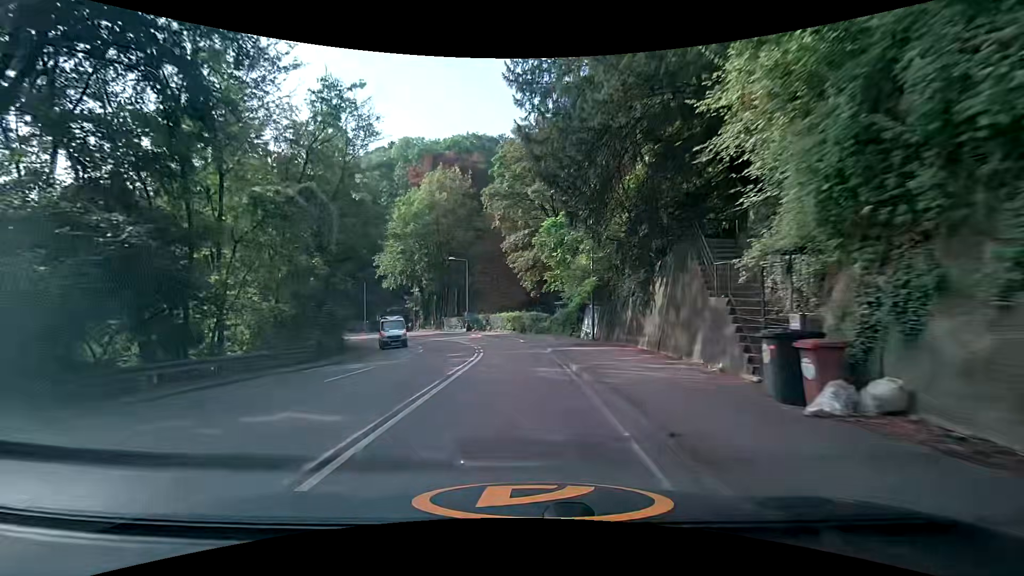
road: secondary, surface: asphalt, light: Day
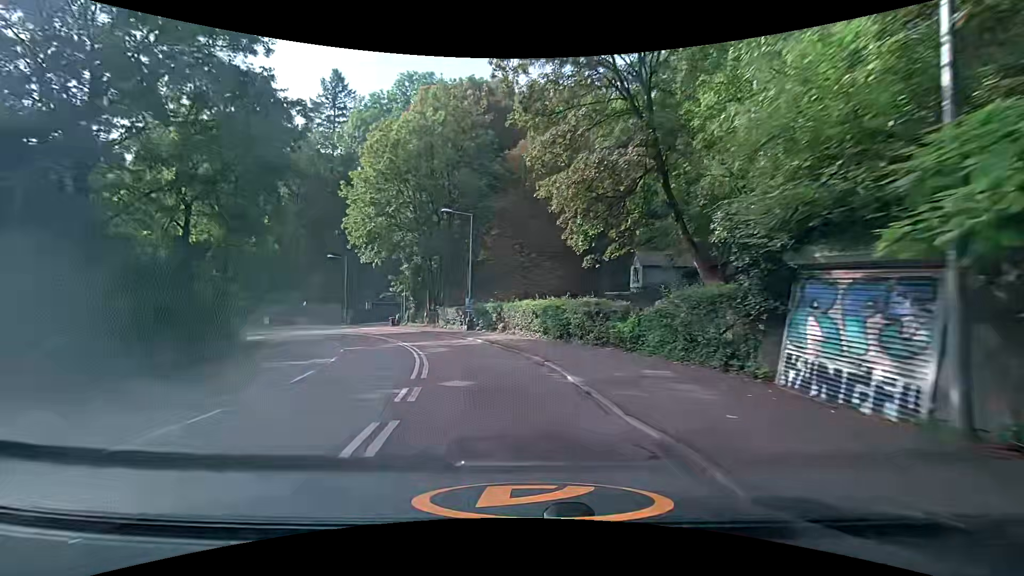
(-0.7, +21.7) m; -3°
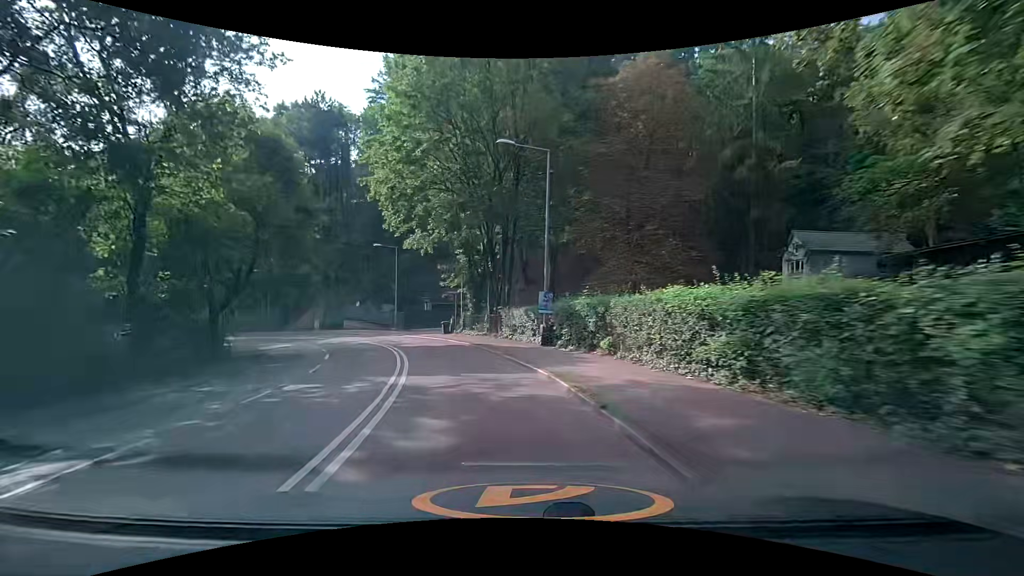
(-1.2, +14.3) m; -10°
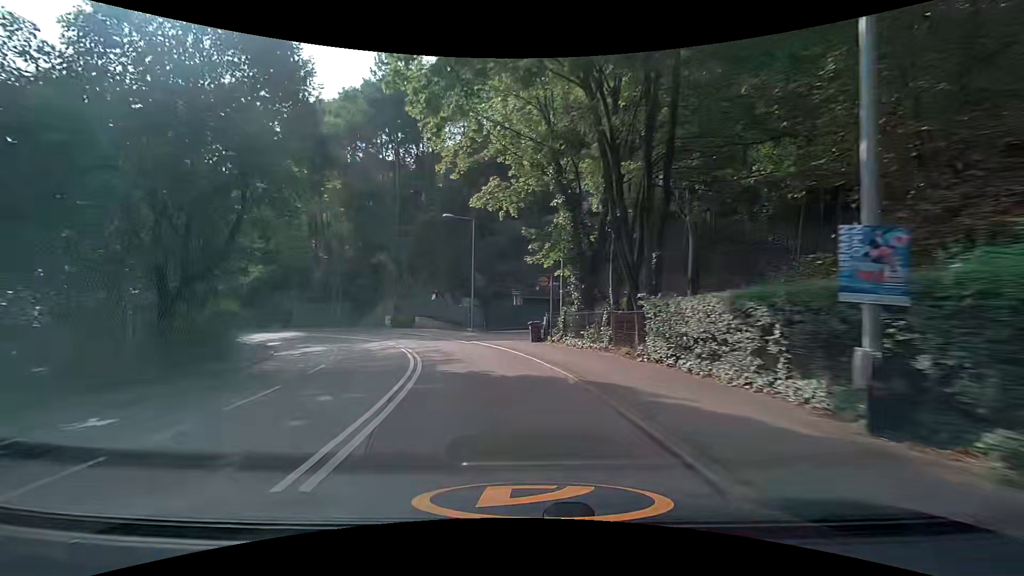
(-1.4, +14.2) m; -12°
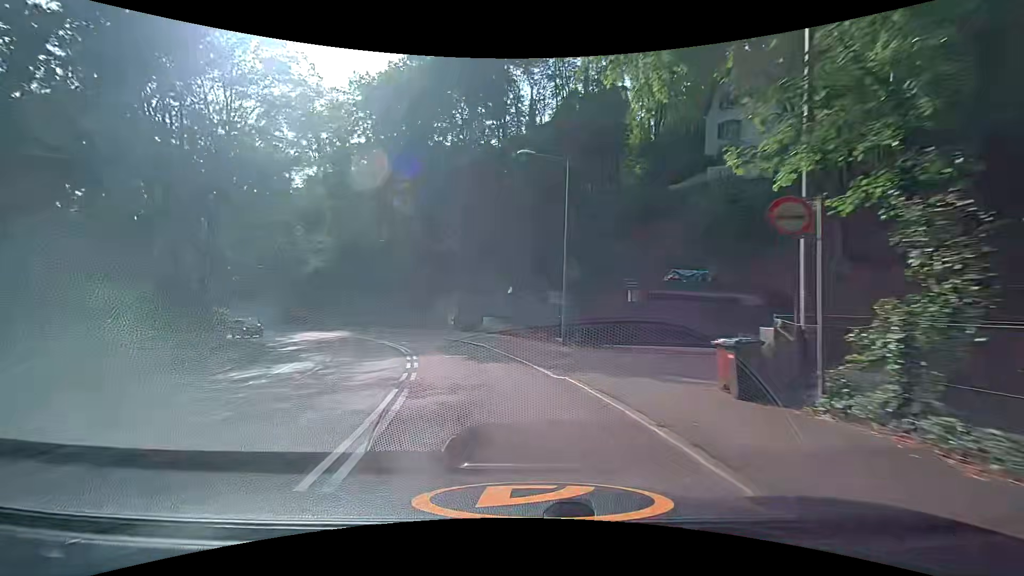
(-1.2, +14.2) m; -11°
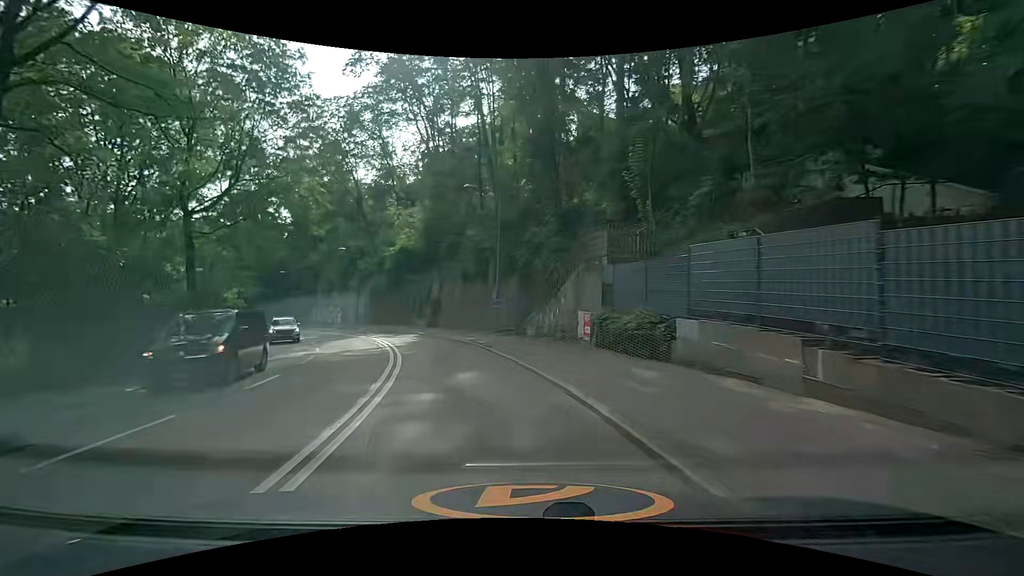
(-2.3, +21.3) m; -14°
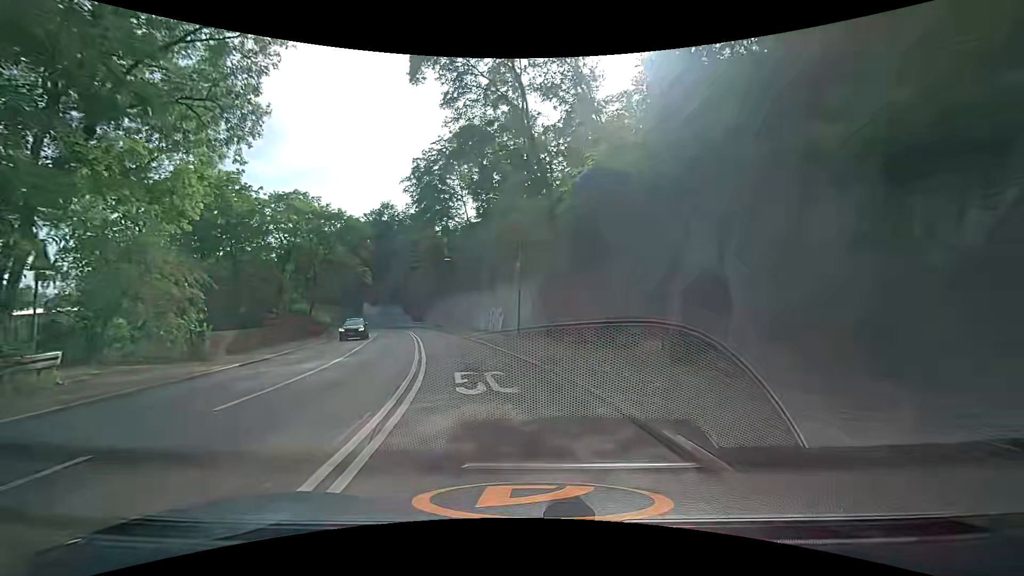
(-5.8, +27.7) m; -24°
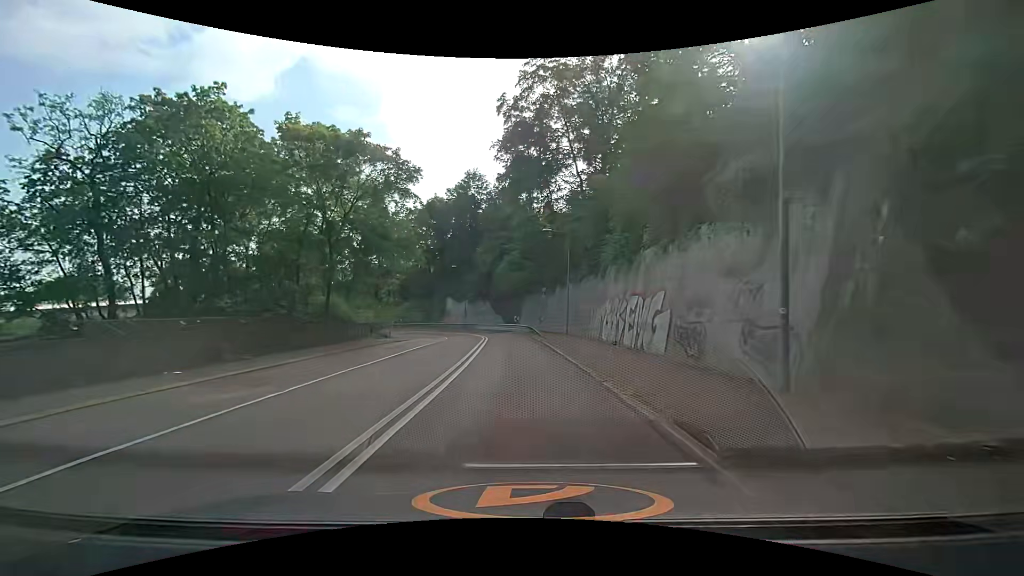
(-2.3, +21.2) m; -12°
